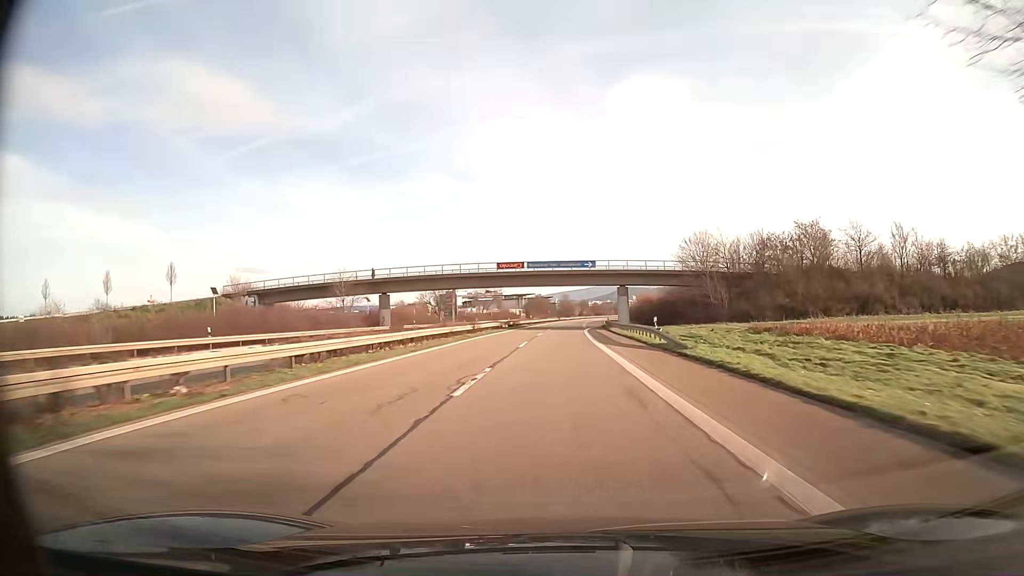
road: trunk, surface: asphalt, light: Day
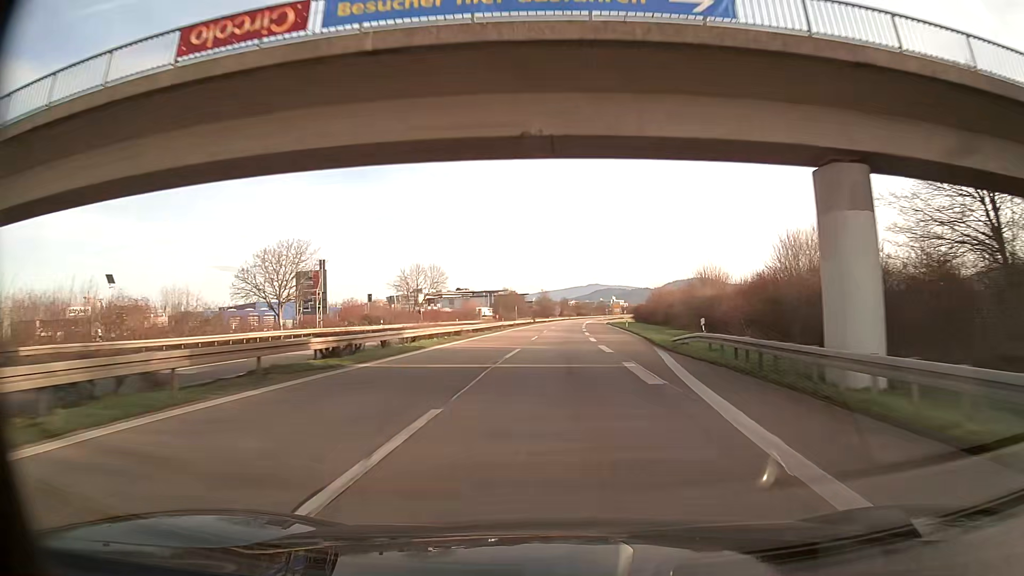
(+1.0, +62.5) m; +2°
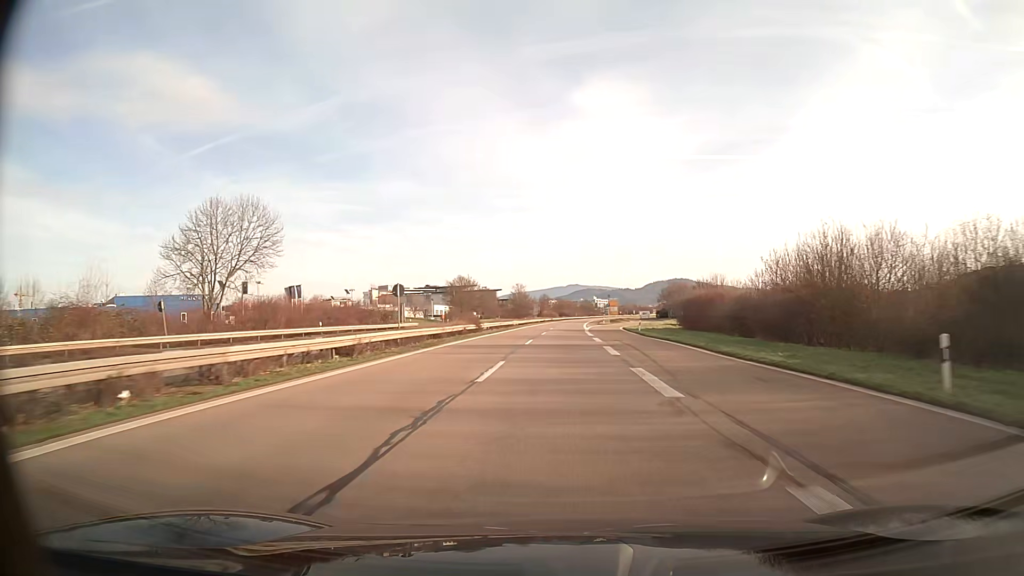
(+0.8, +62.6) m; +2°
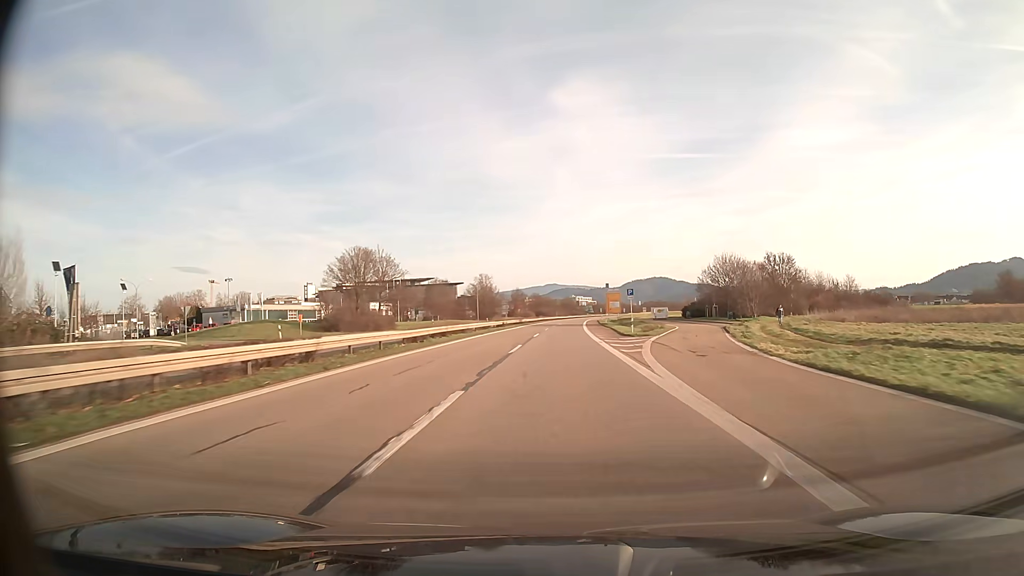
(+1.1, +62.6) m; +2°
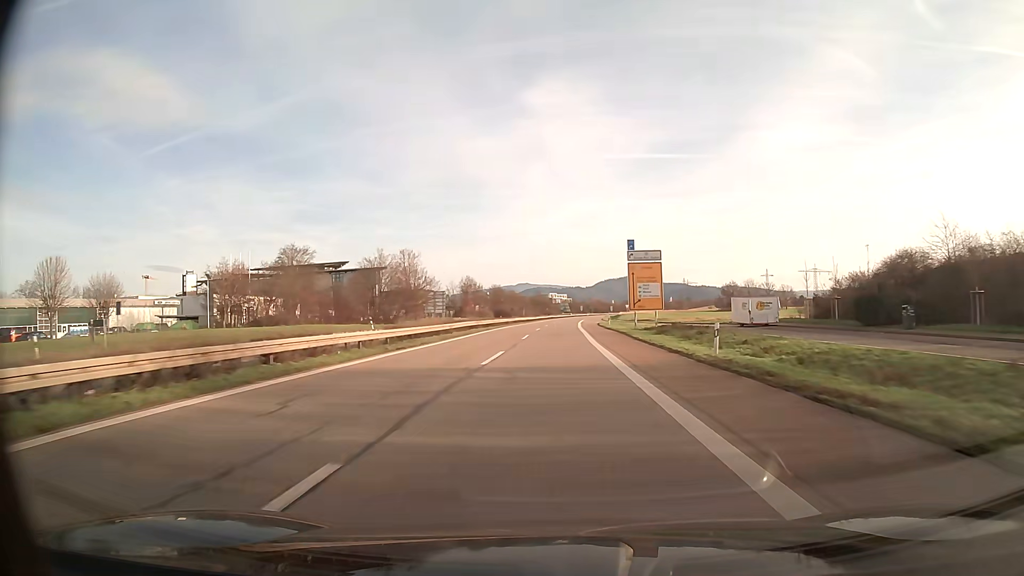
(+1.6, +78.2) m; +2°
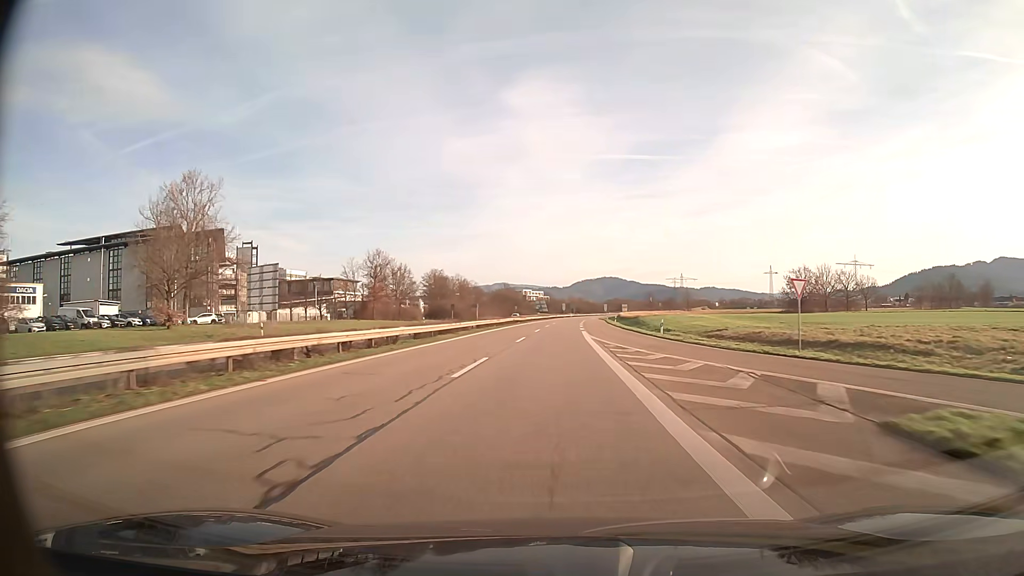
(+1.4, +78.1) m; +2°
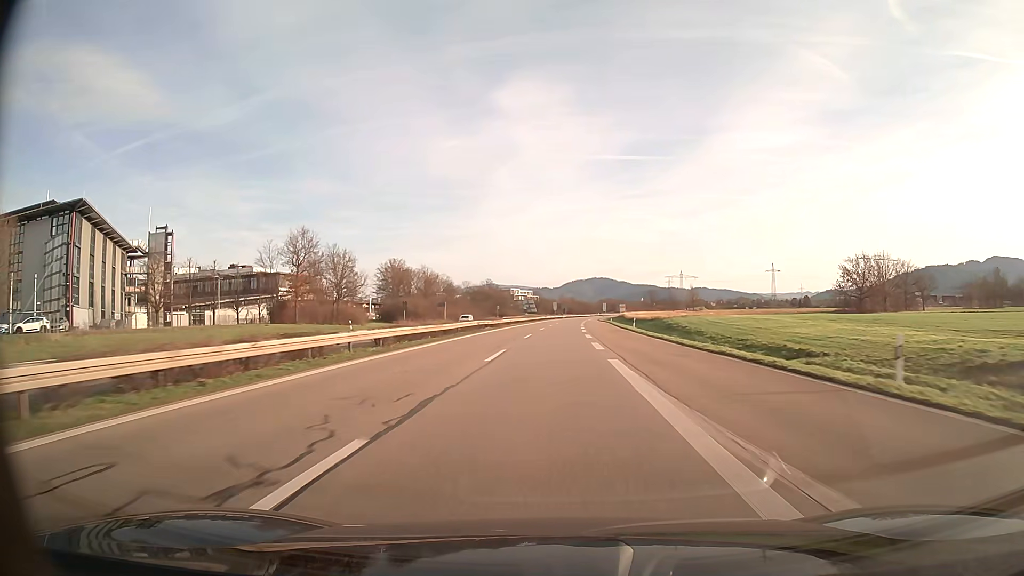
(+0.2, +31.3) m; +1°
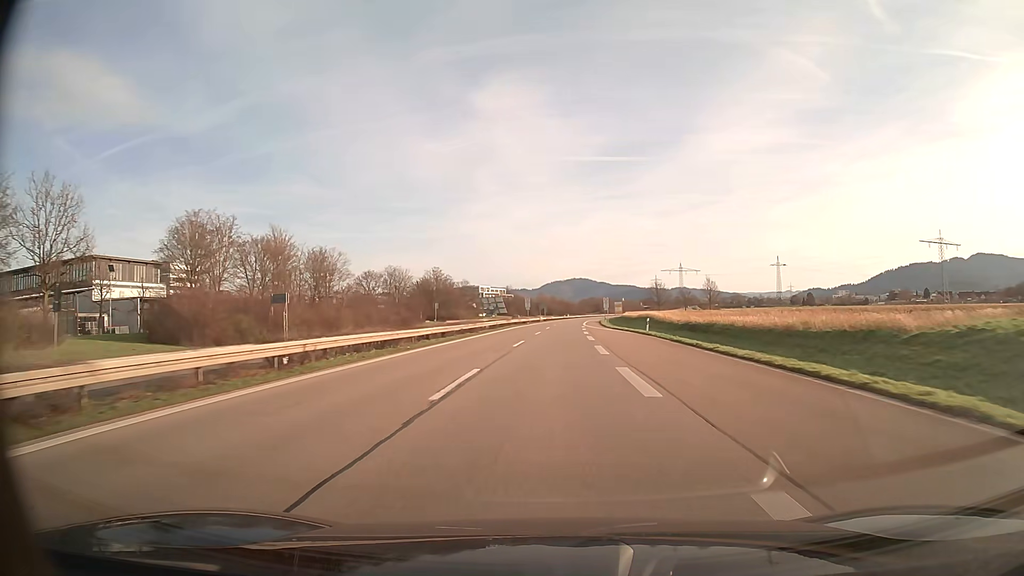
(+1.0, +62.5) m; +2°
(0, +10) (0, +20) (0, +30) (0, +40) (+1, +50) (+1, +60) (+1, +70) (+2, +80) (+2, +90) (+3, +100) m
